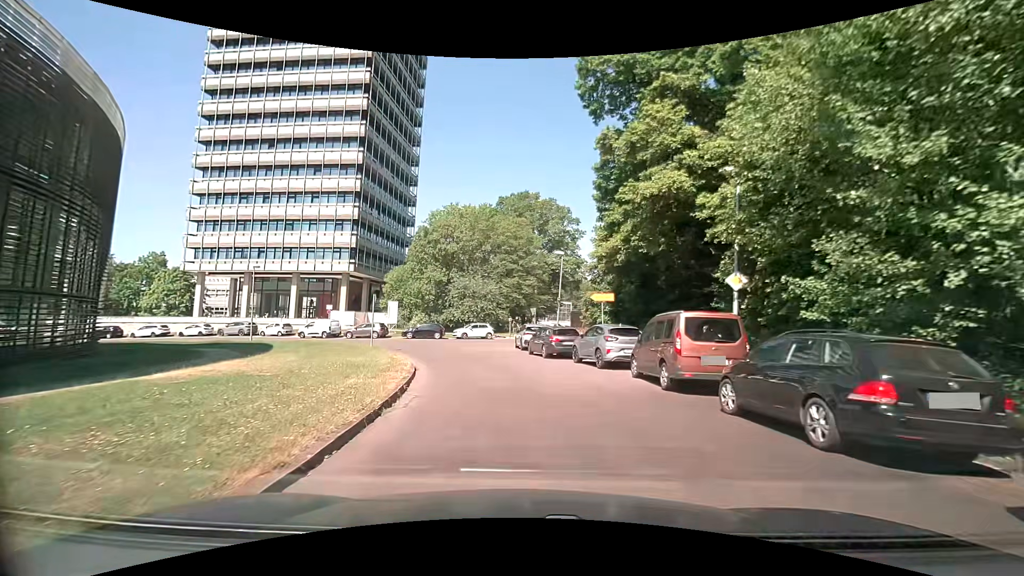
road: unclassified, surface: asphalt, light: Day
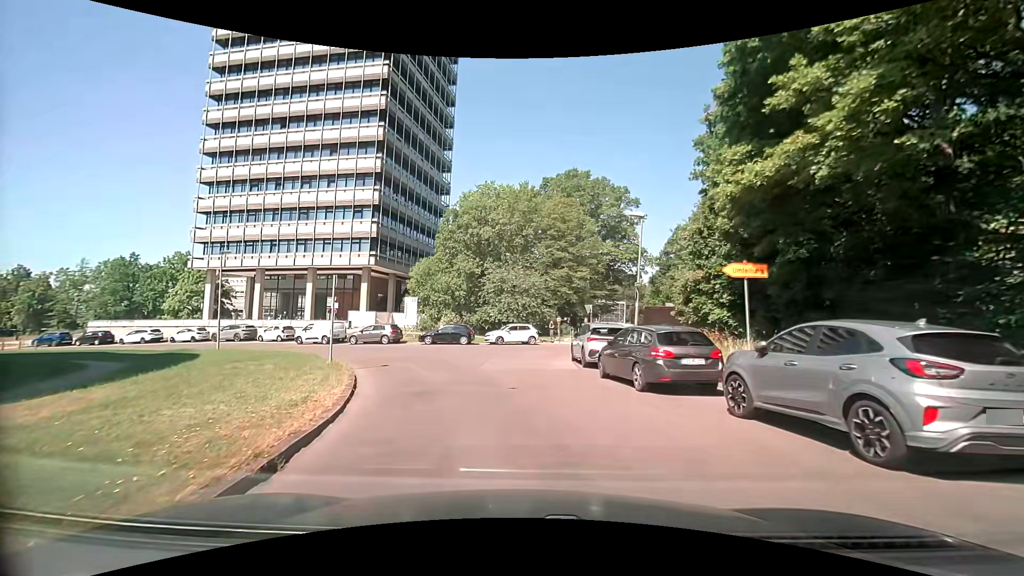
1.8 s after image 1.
(-0.2, +11.4) m; -3°
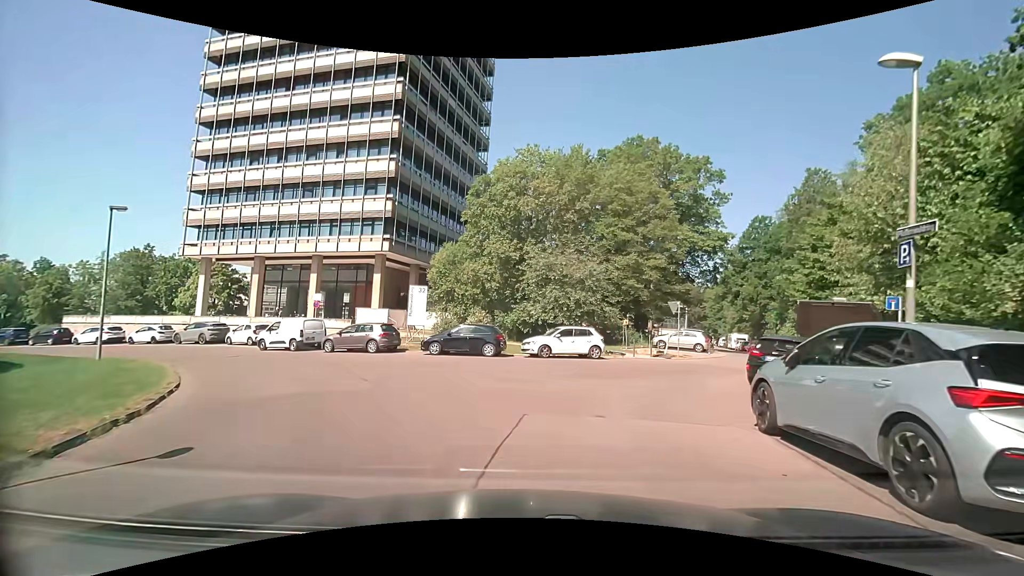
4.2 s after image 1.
(-0.9, +12.5) m; -8°
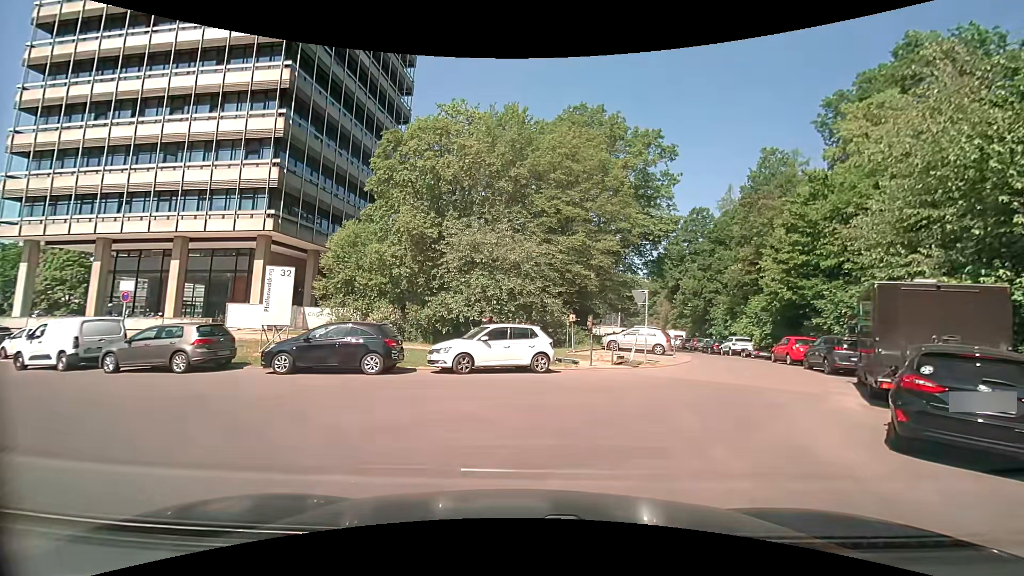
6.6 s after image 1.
(+0.5, +8.2) m; +9°
